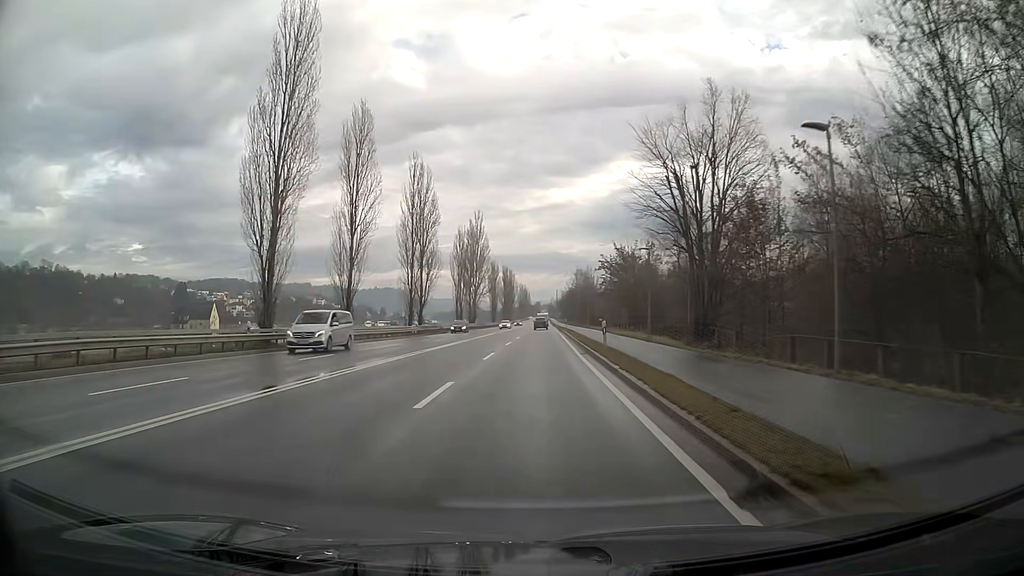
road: primary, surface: asphalt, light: Day
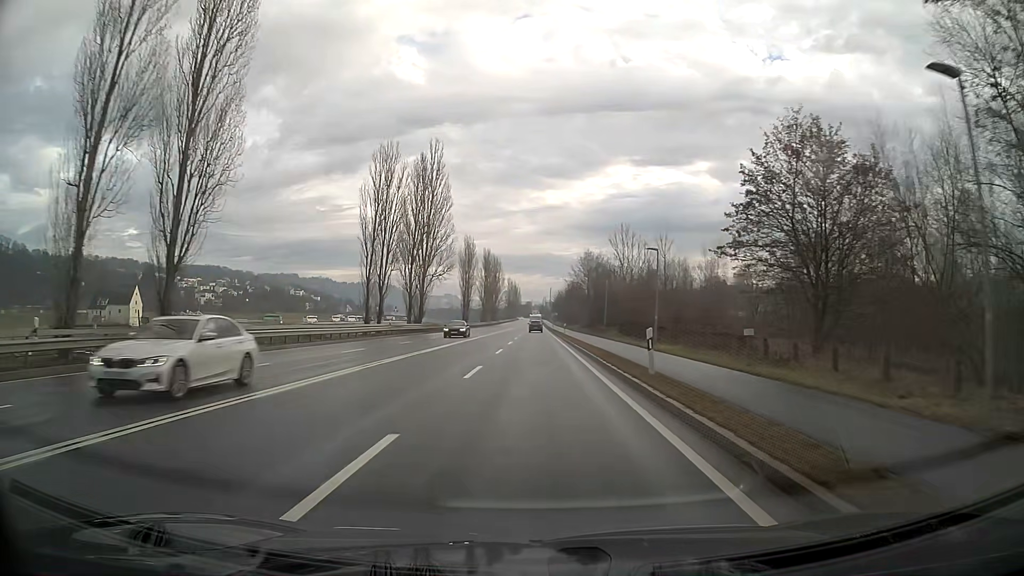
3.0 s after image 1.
(+0.4, +54.5) m; +1°
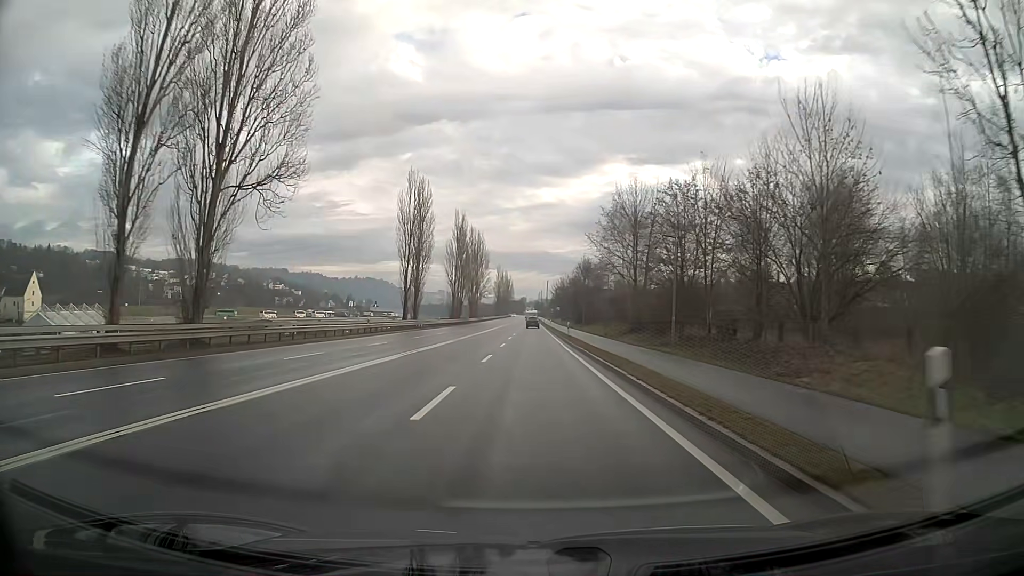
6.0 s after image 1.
(+0.3, +54.8) m; 0°
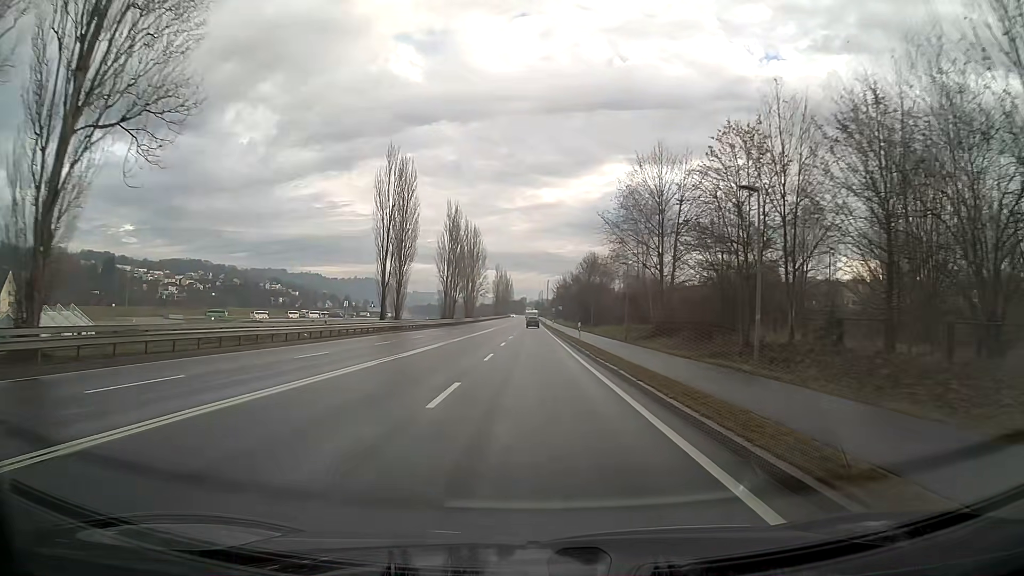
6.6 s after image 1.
(0.0, +11.1) m; 0°
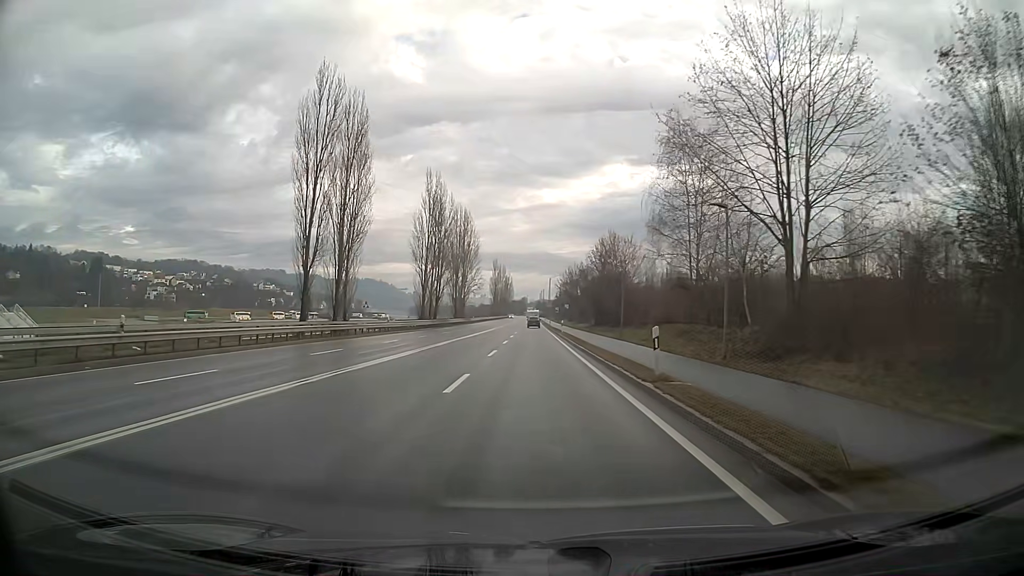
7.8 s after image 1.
(0.0, +22.3) m; 0°
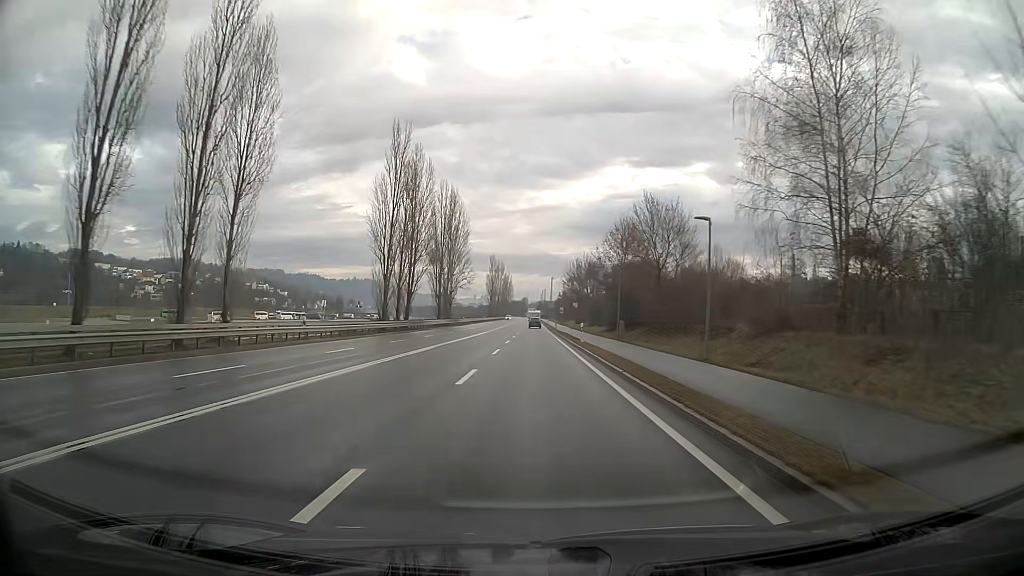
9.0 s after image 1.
(0.0, +22.4) m; 0°
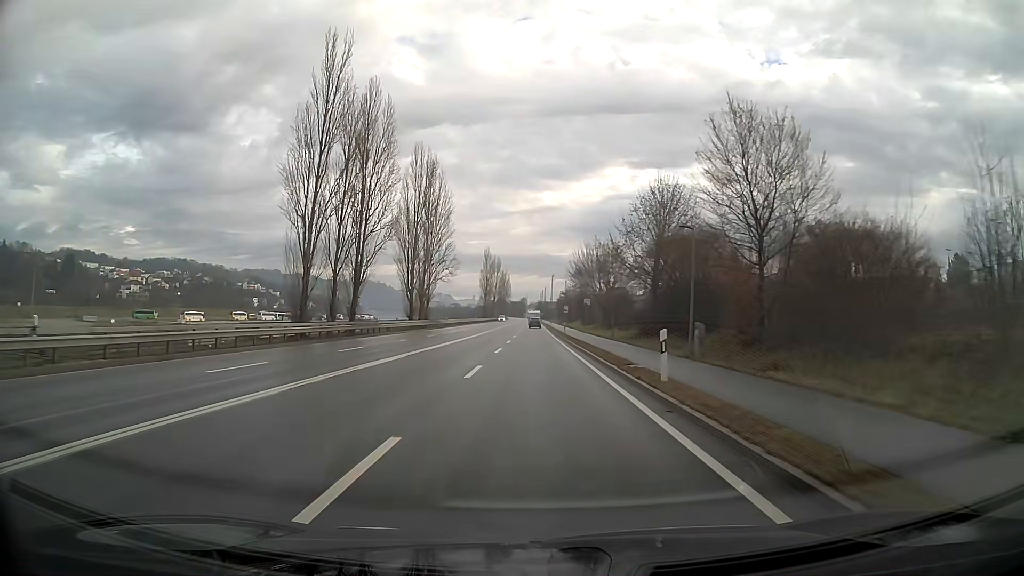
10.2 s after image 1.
(0.0, +22.5) m; 0°
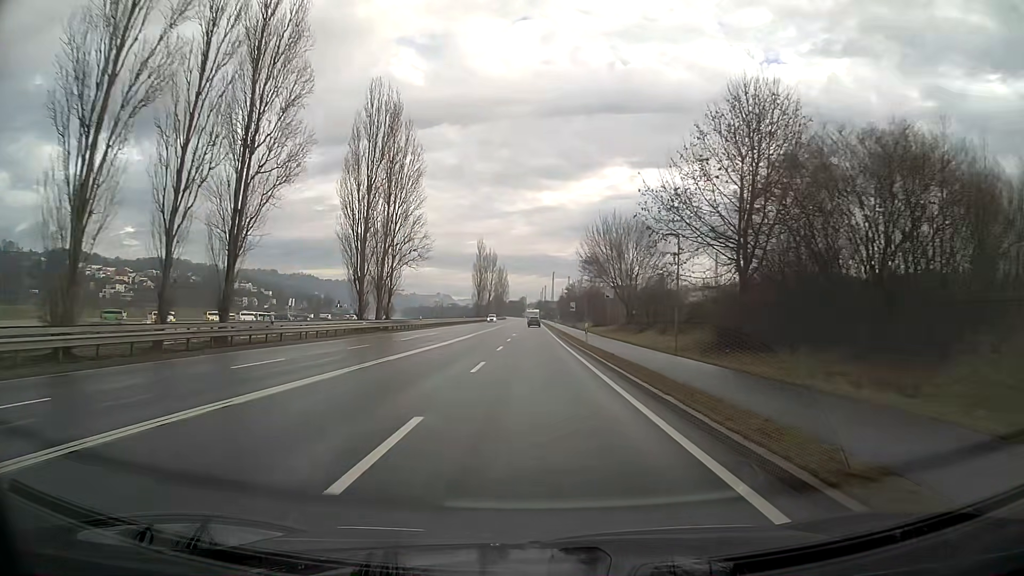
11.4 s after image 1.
(0.0, +22.6) m; 0°
